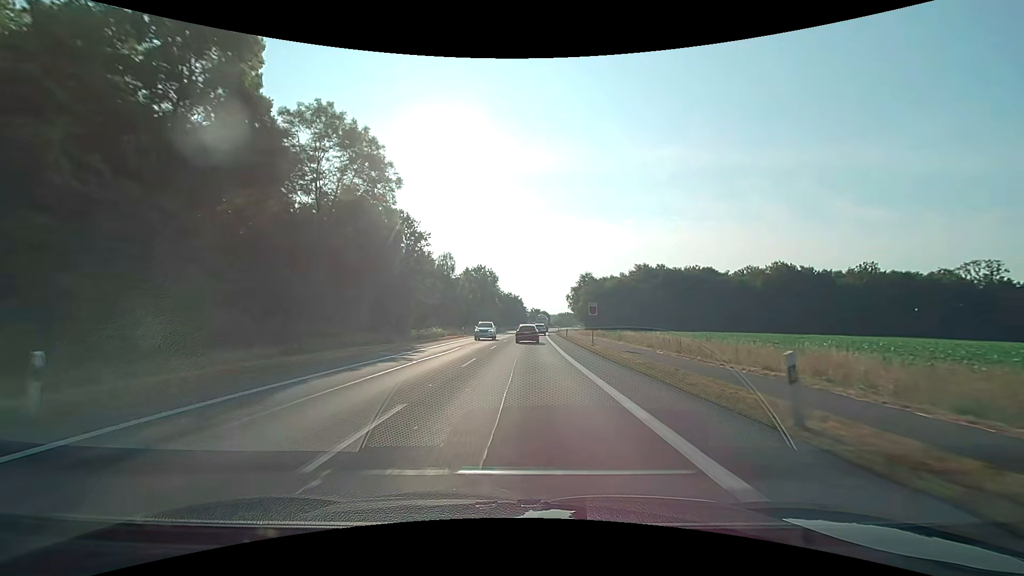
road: primary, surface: asphalt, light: Day
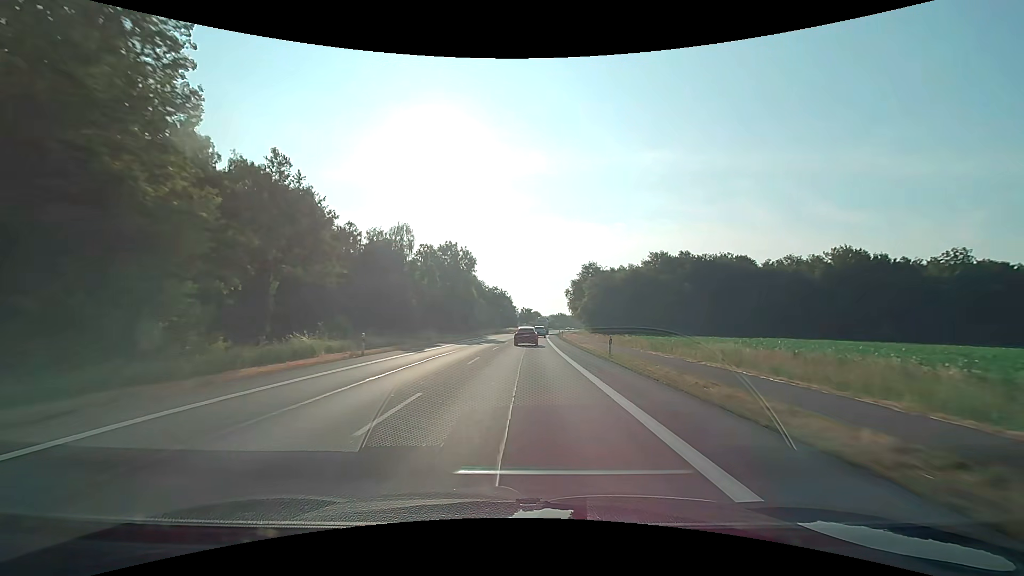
(+0.2, +34.4) m; +1°
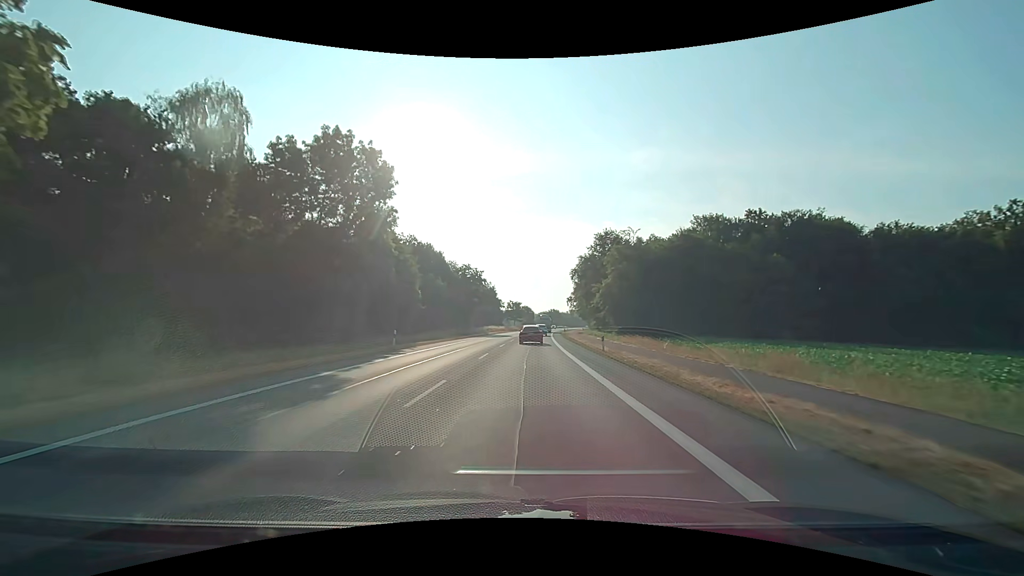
(+0.5, +46.0) m; +1°
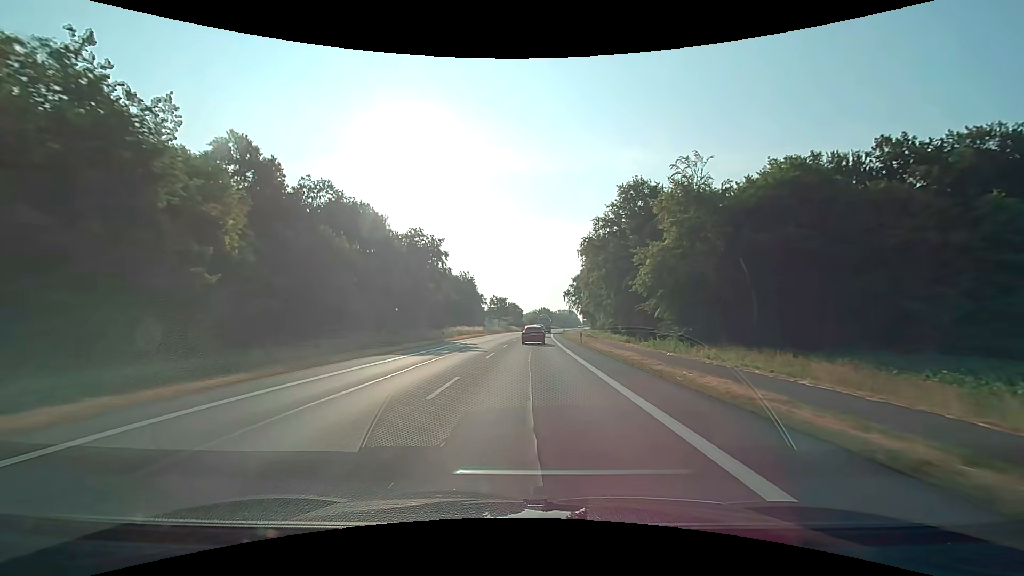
(+0.4, +35.1) m; +1°
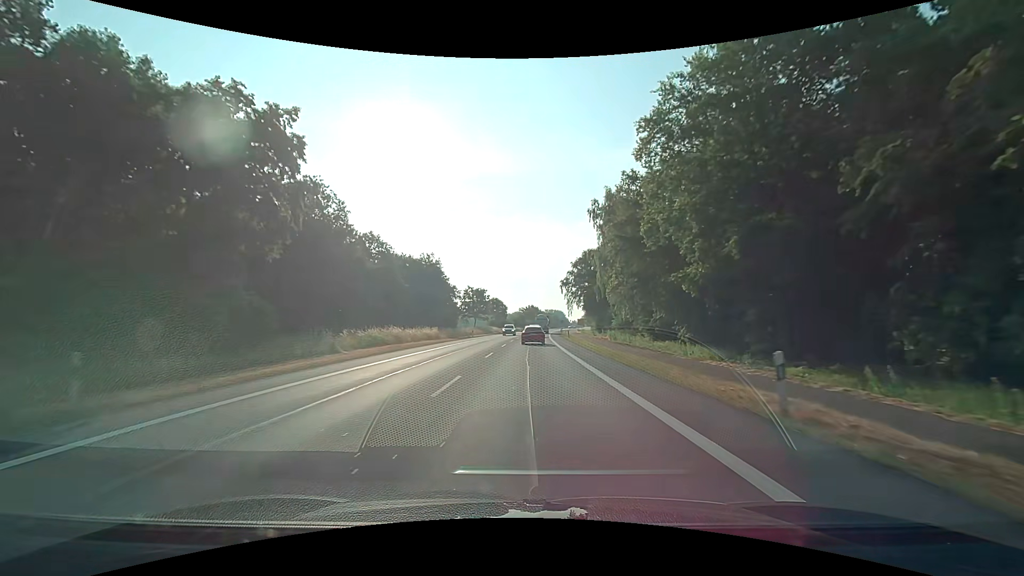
(+0.6, +35.7) m; +2°
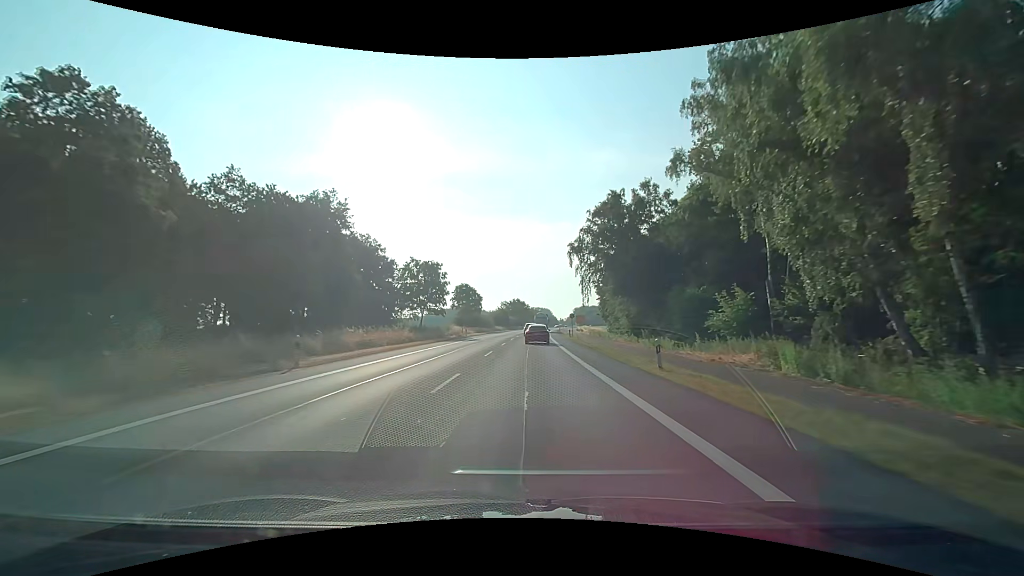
(+0.7, +47.6) m; +2°
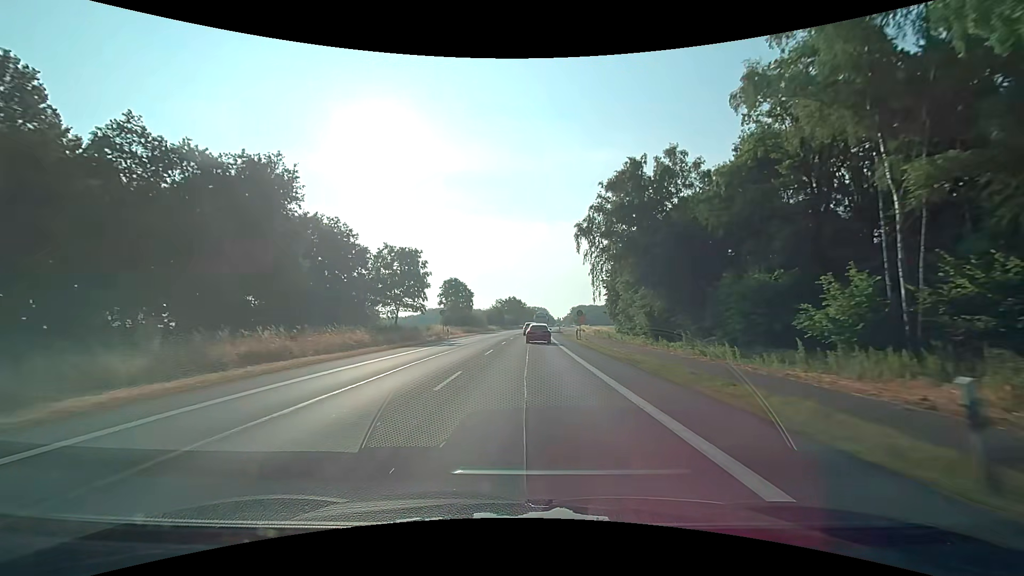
(0.0, +11.8) m; 0°
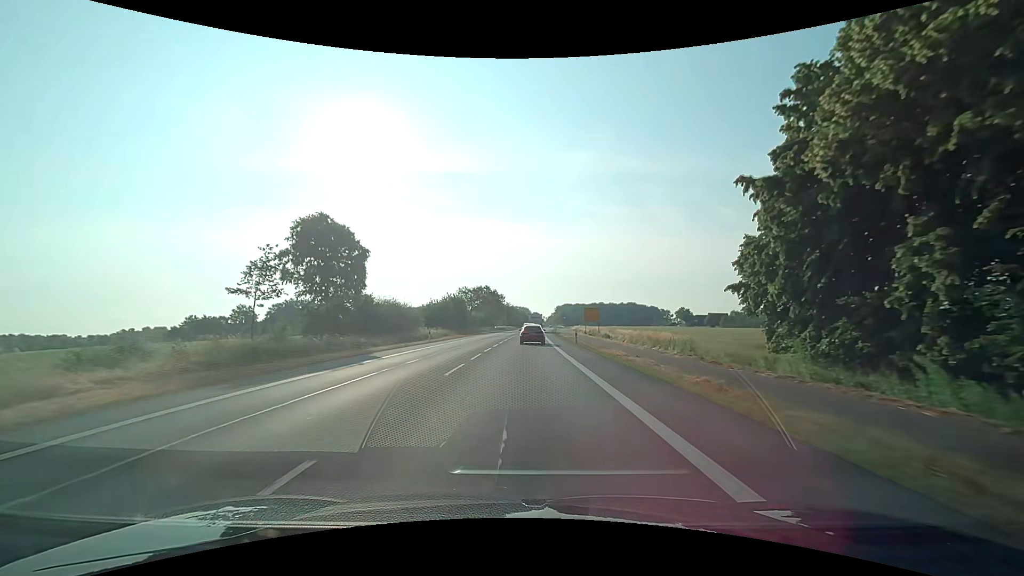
(+1.2, +56.8) m; +2°
(0, +10) (0, +20) (0, +30) (0, +40) (0, +50) (+1, +60) (+1, +70) (+1, +80) (+2, +90) (+2, +100) m
